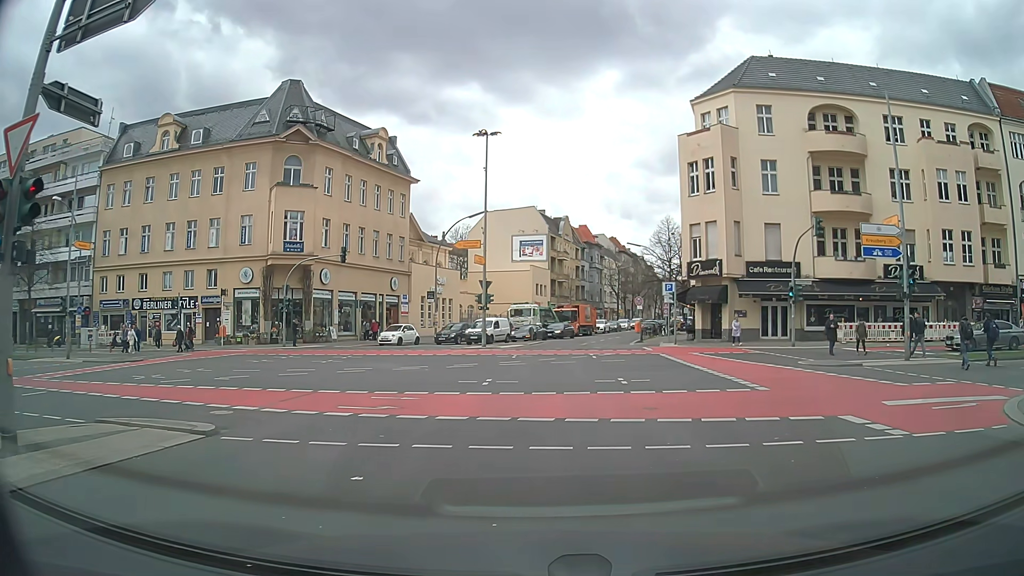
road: tertiary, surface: asphalt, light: Day
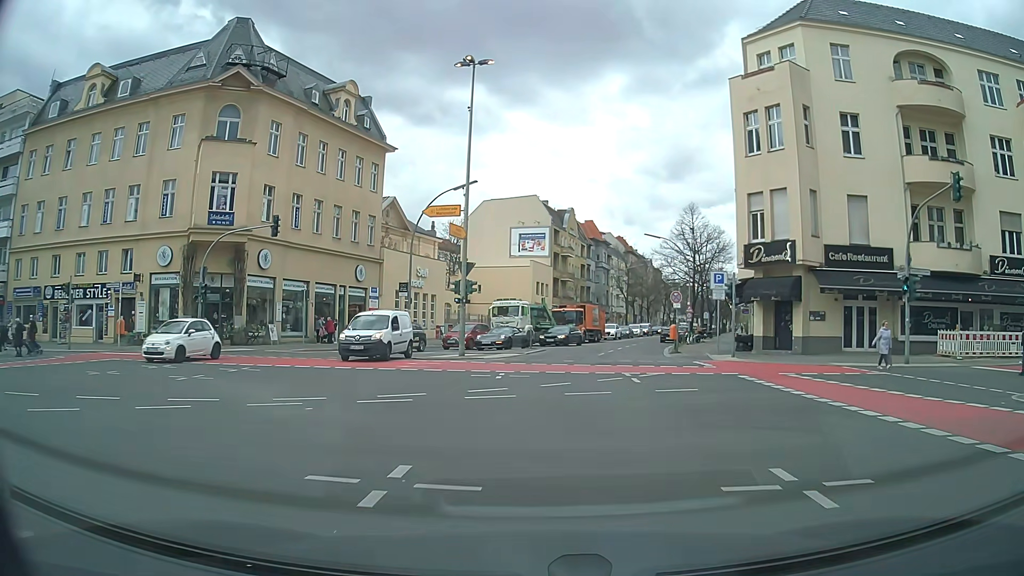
(-0.1, +12.4) m; 0°
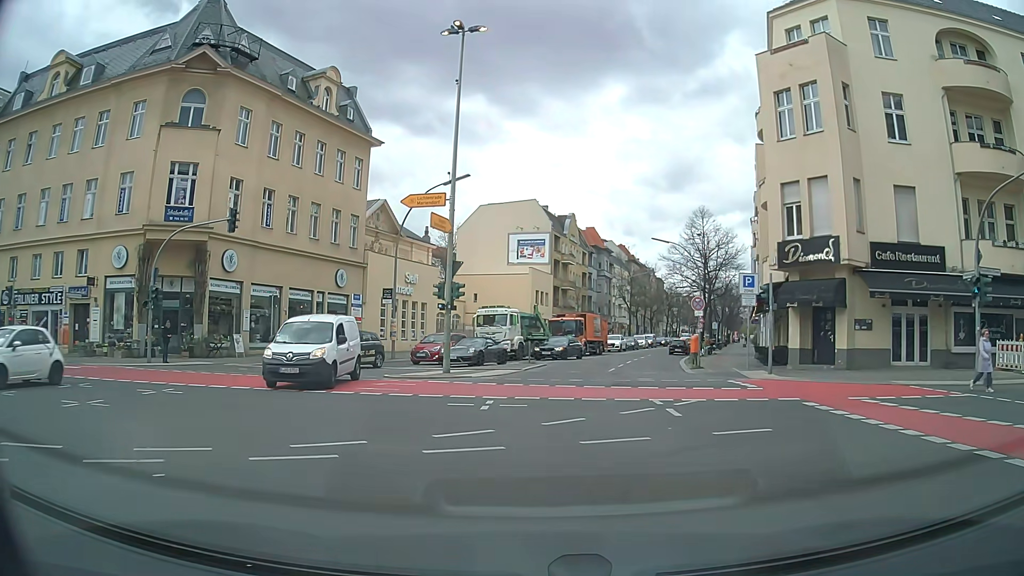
(0.0, +4.8) m; +1°
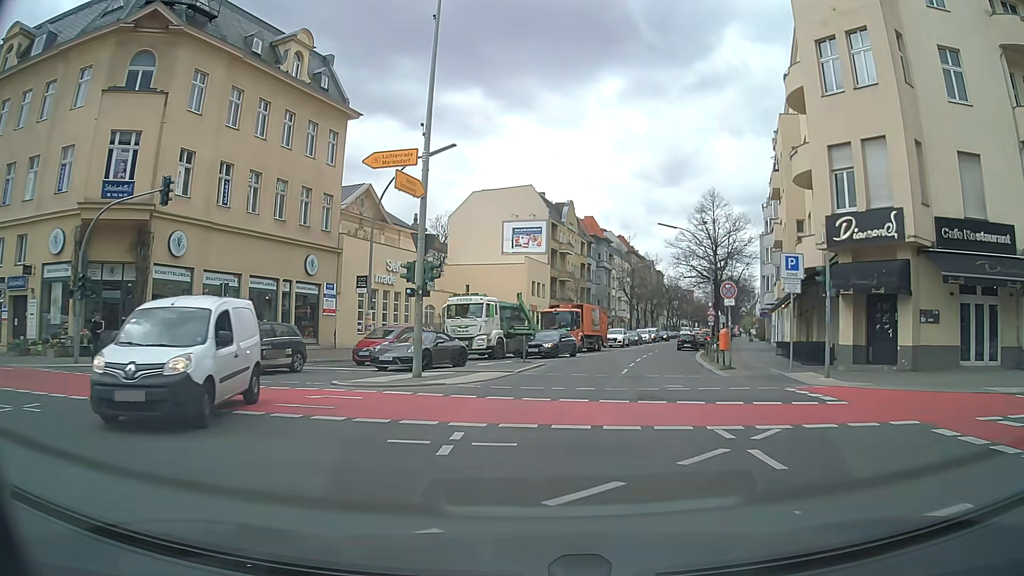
(0.0, +5.2) m; 0°
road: secondary
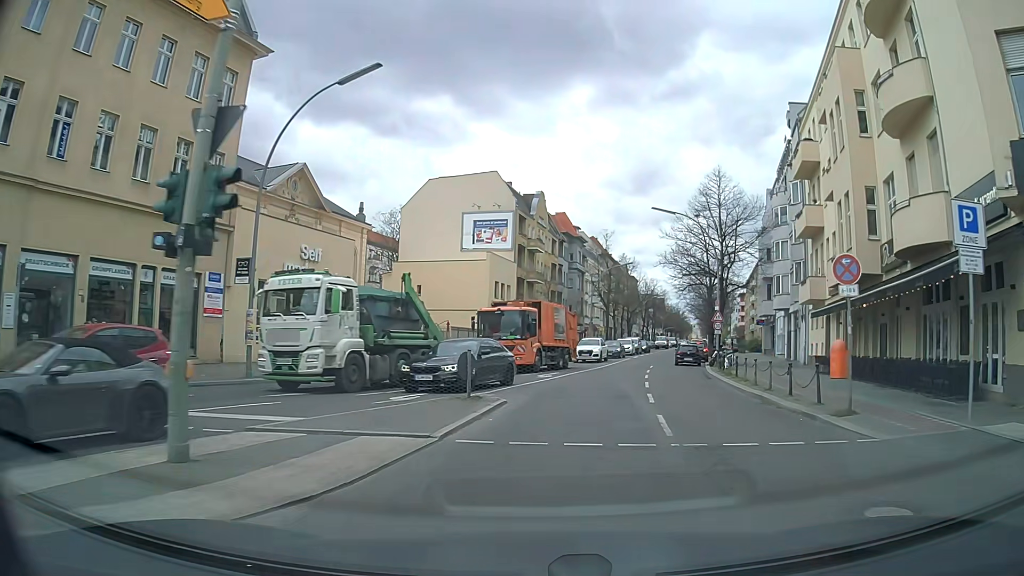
(+0.2, +11.6) m; +3°
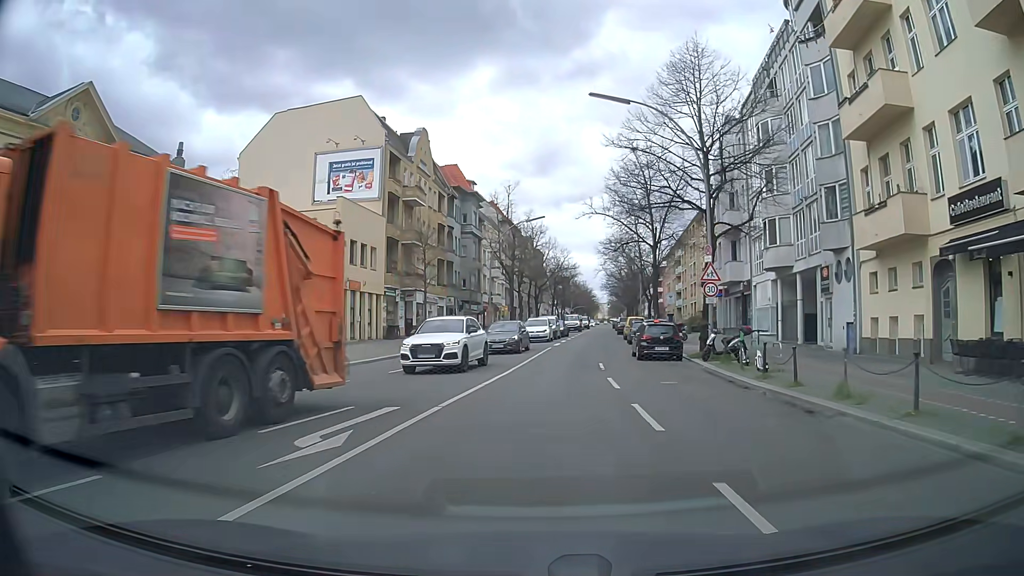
(+1.6, +19.4) m; +9°
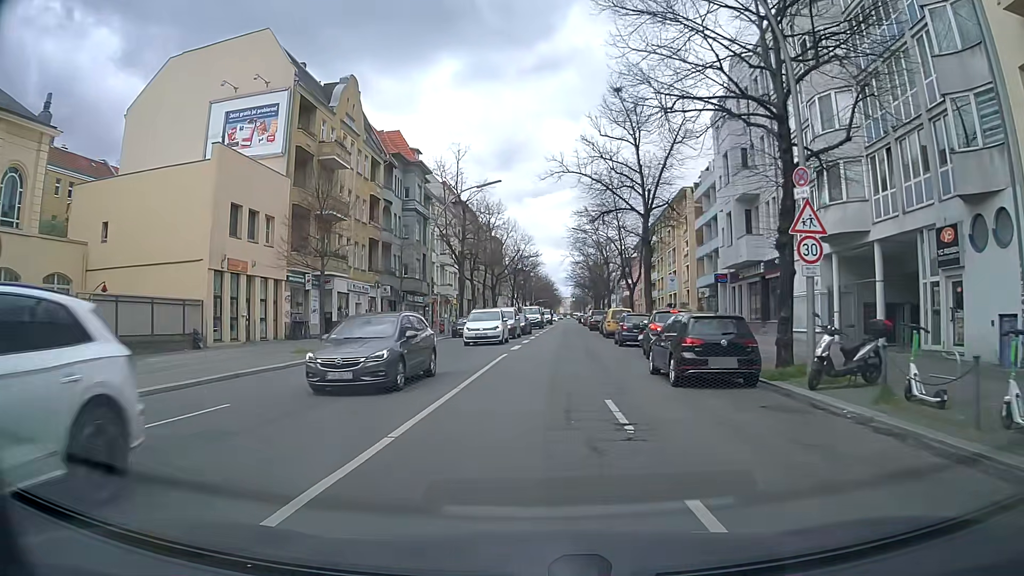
(+0.3, +12.6) m; +3°
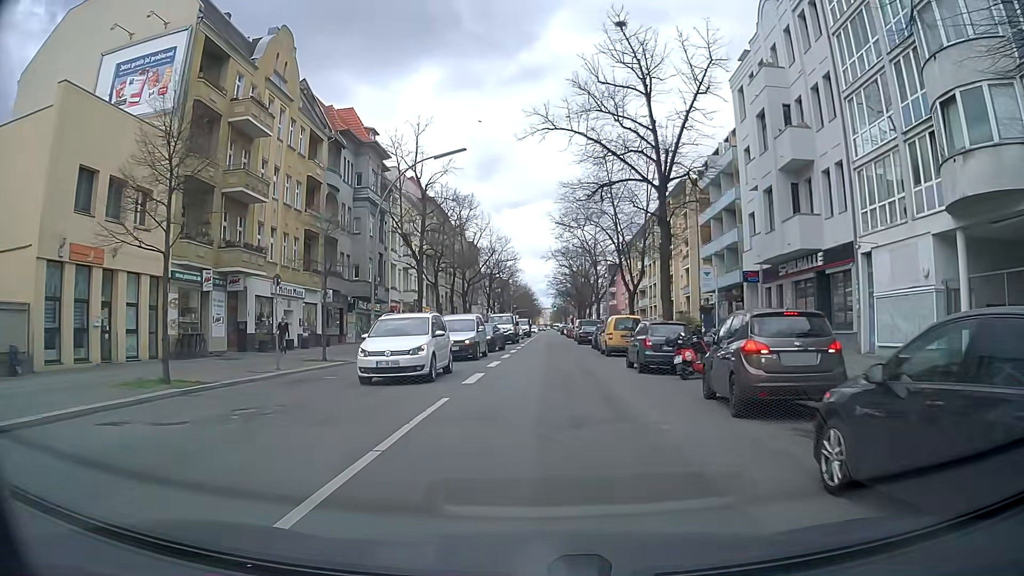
(+0.2, +10.4) m; +2°
(0, +10) (0, +20) (+1, +30) (+1, +40) (+1, +50) (+1, +60) (+1, +70) (+1, +80) (+1, +90) (+1, +100) m
